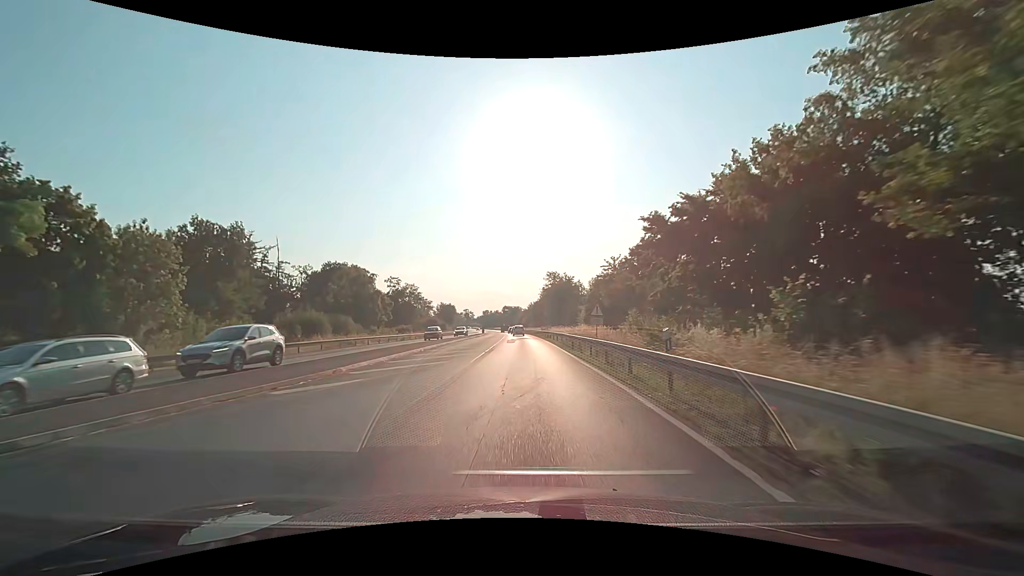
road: primary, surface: asphalt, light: Day
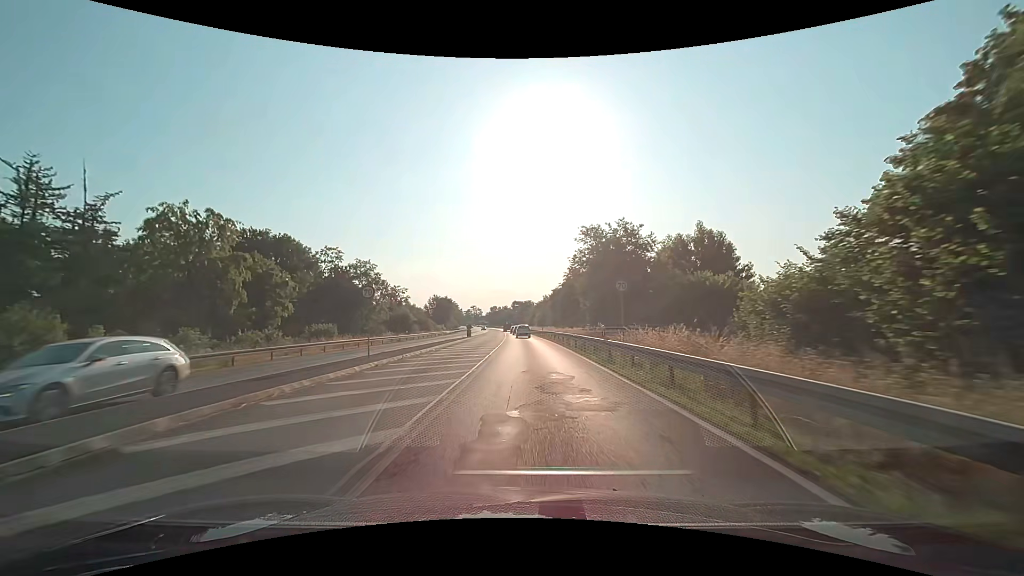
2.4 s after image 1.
(-0.5, +43.1) m; -1°
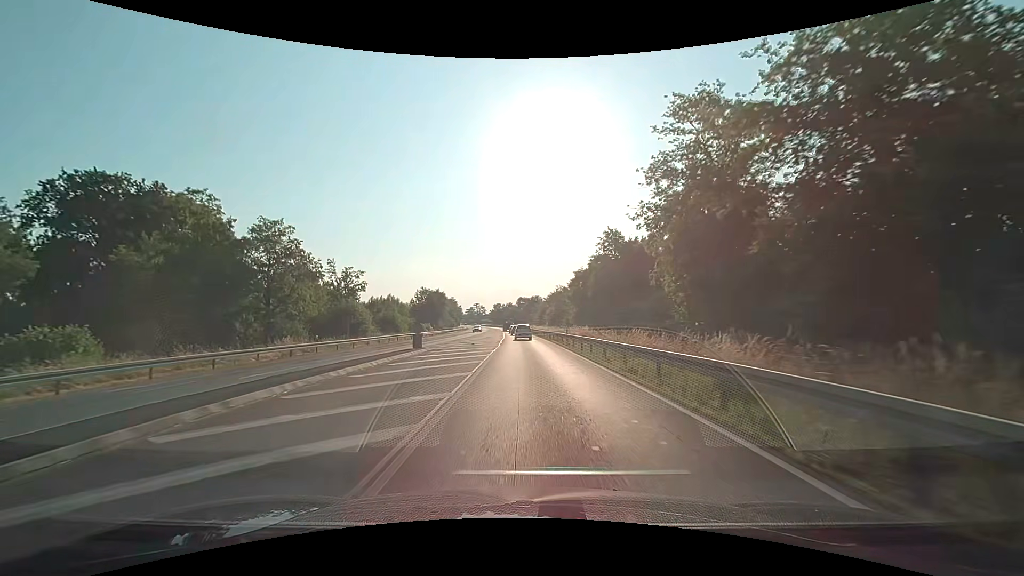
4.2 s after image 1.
(-0.2, +30.7) m; -1°
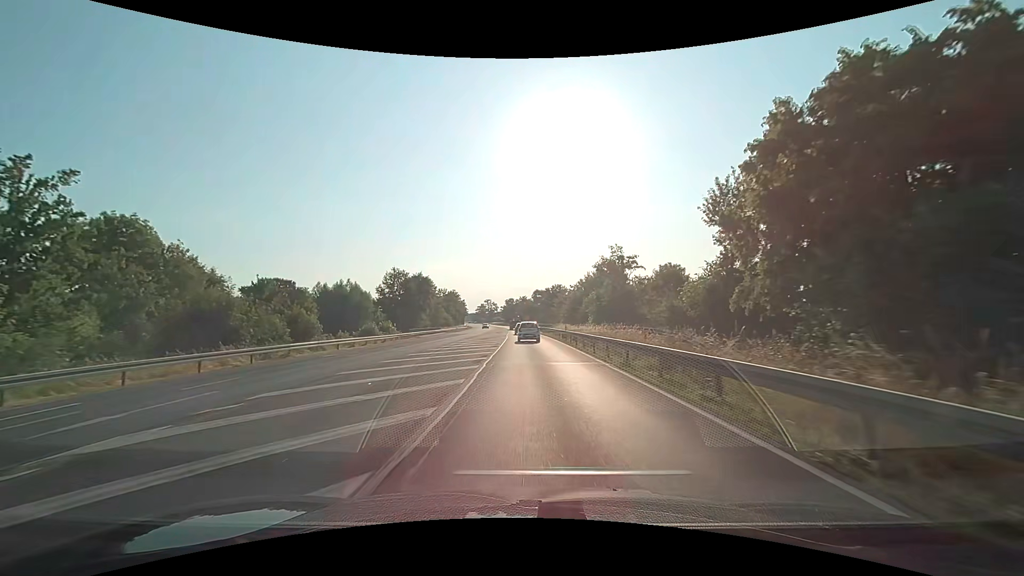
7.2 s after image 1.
(-0.7, +47.1) m; -2°
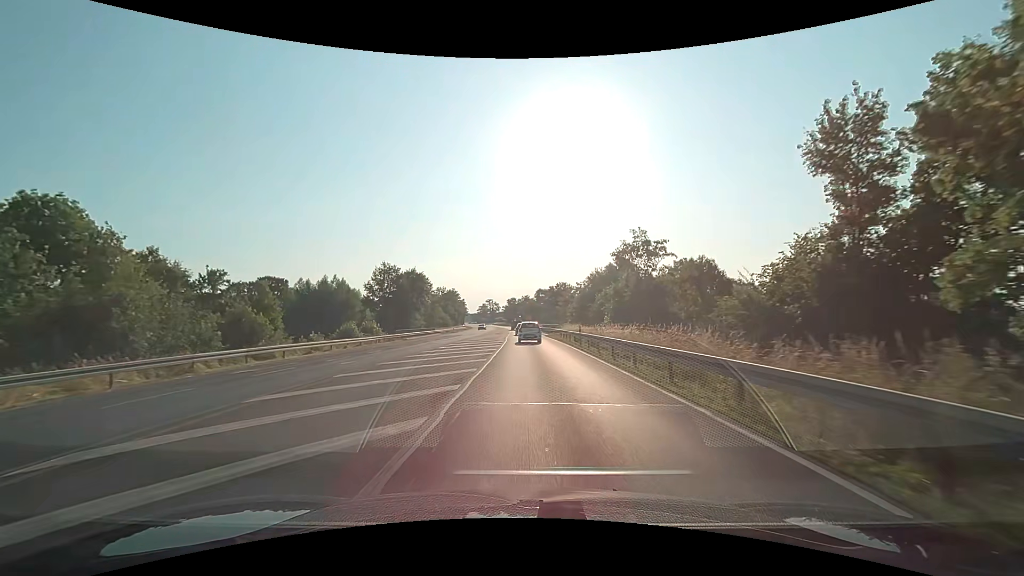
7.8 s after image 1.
(0.0, +8.8) m; -1°
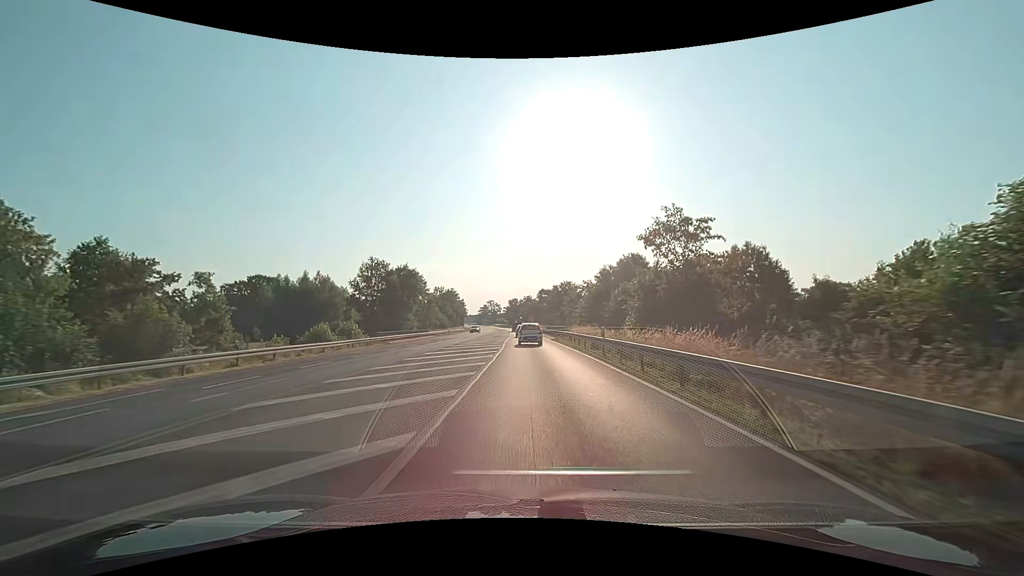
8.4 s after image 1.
(0.0, +8.7) m; 0°
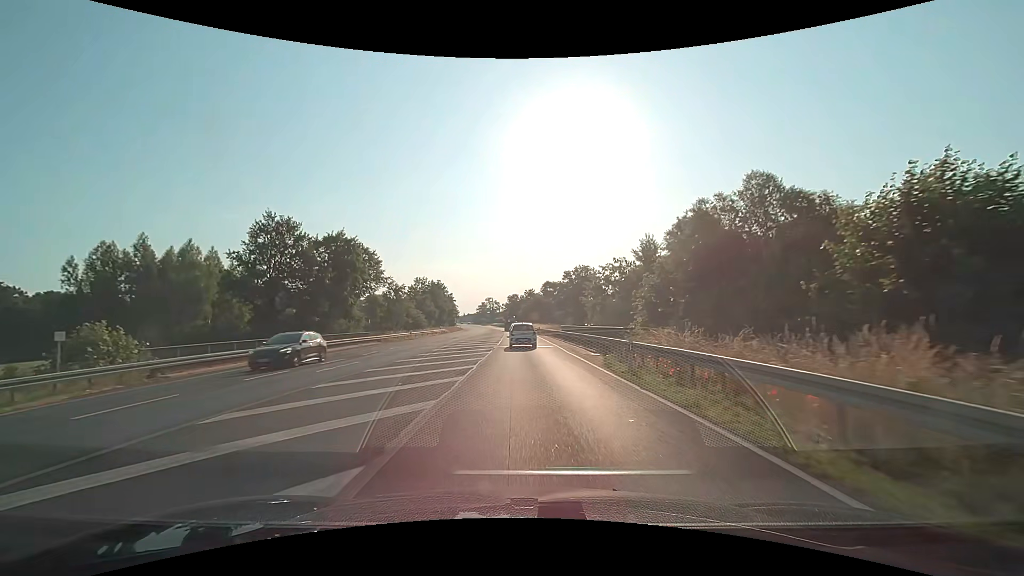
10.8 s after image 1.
(0.0, +33.4) m; 0°
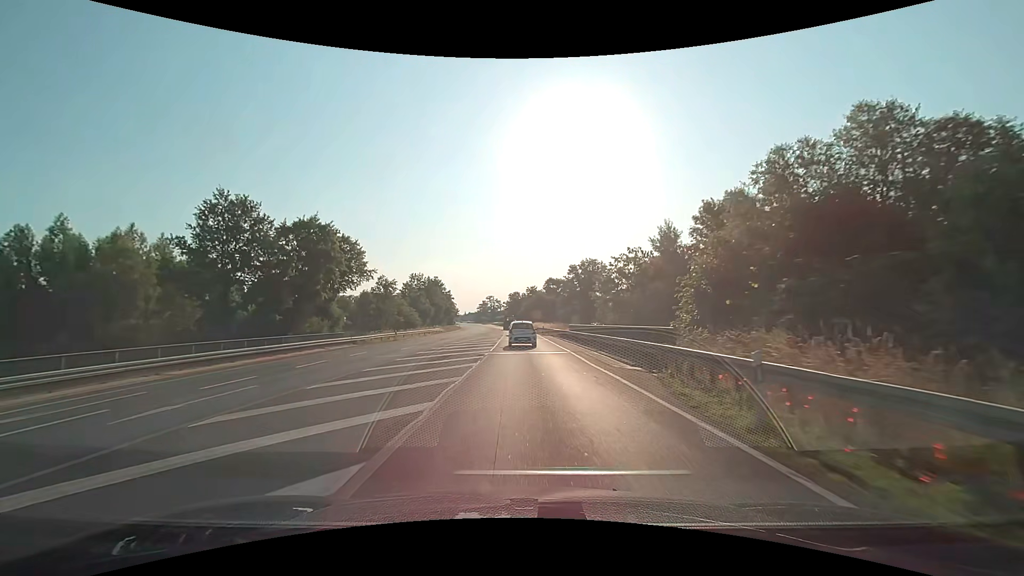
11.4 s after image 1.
(0.0, +8.1) m; 0°
(0, +10) (0, +20) (0, +30) (0, +40) (-1, +50) (-1, +60) (-1, +70) (-1, +80) (-2, +90) (-2, +100) m
